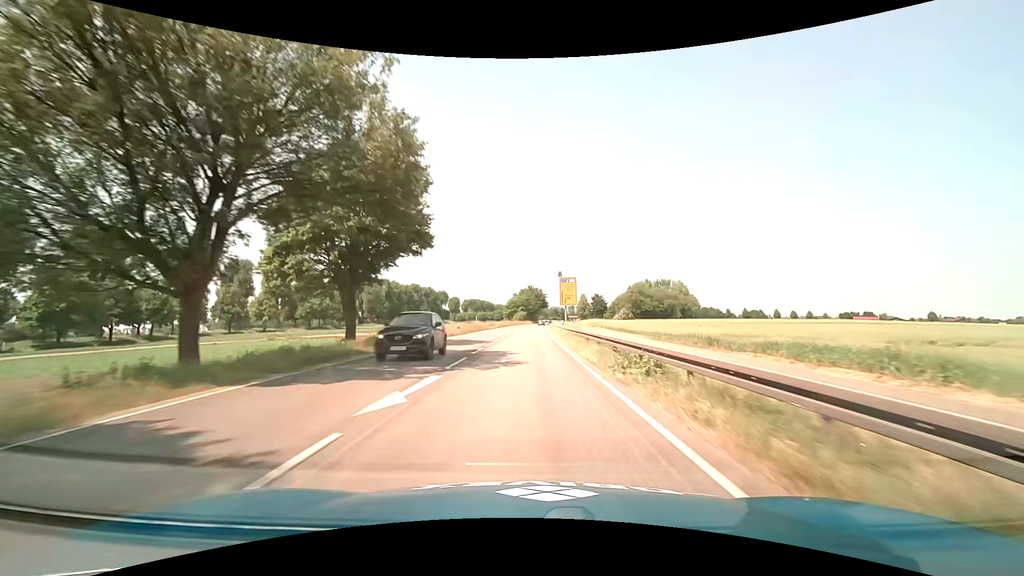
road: primary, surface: asphalt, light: Day
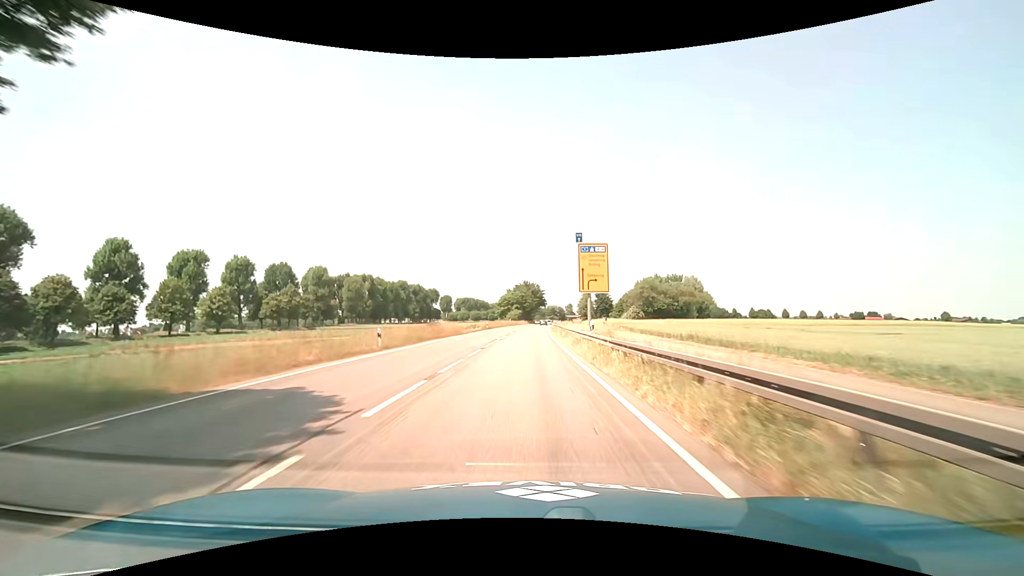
(+0.3, +24.8) m; +1°
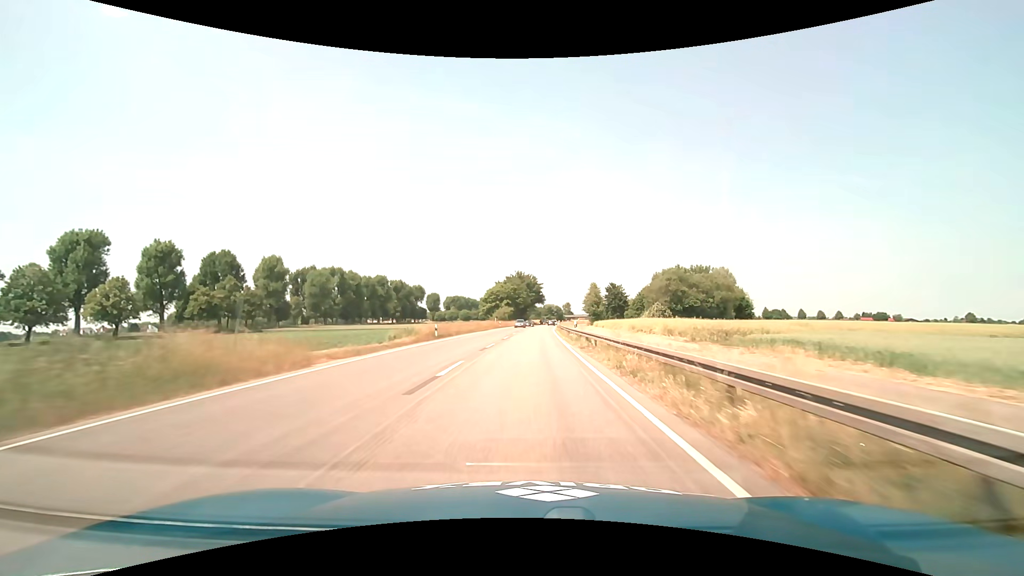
(+0.1, +37.1) m; 0°
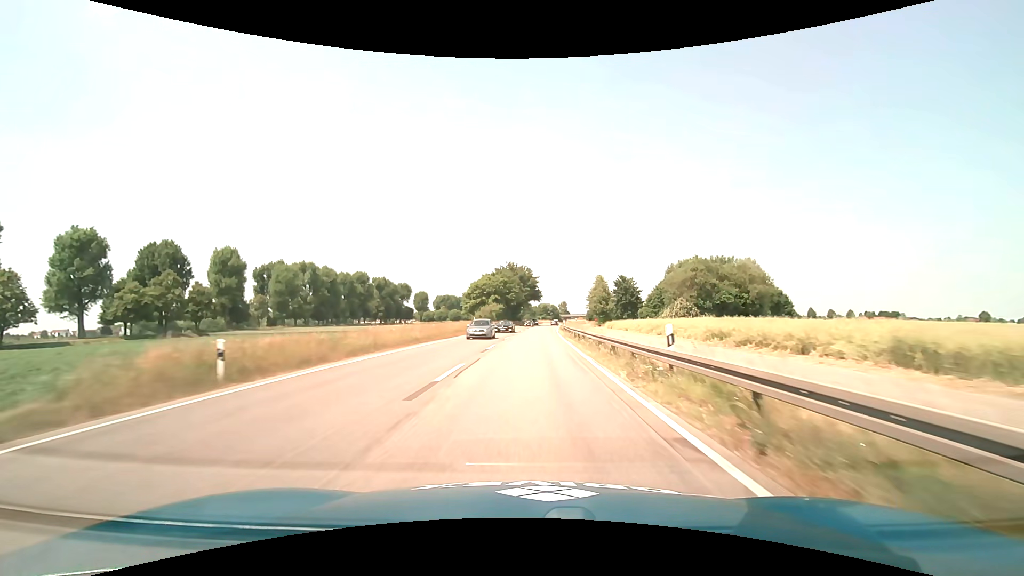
(+0.1, +24.7) m; +1°
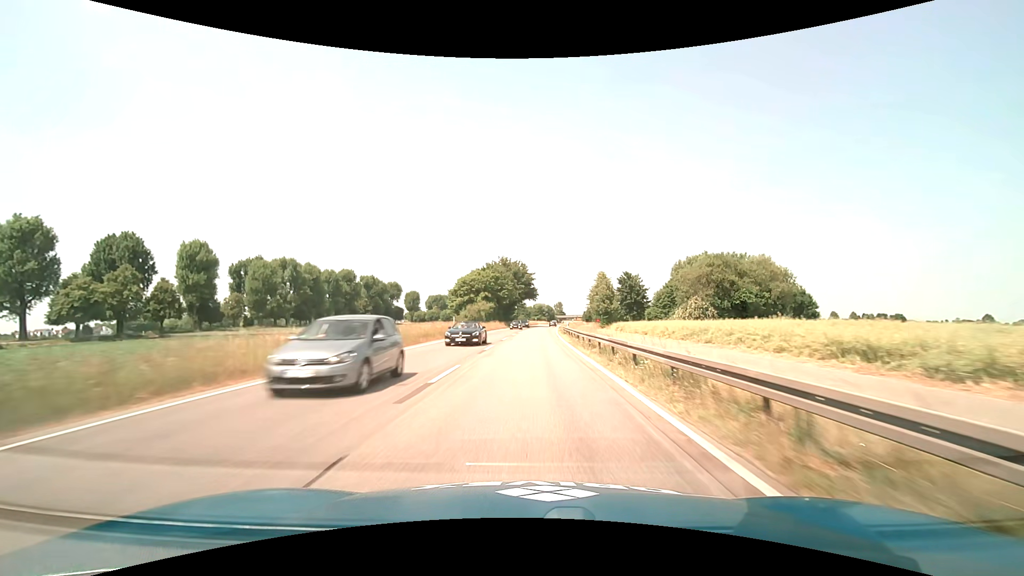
(+0.1, +12.4) m; +1°
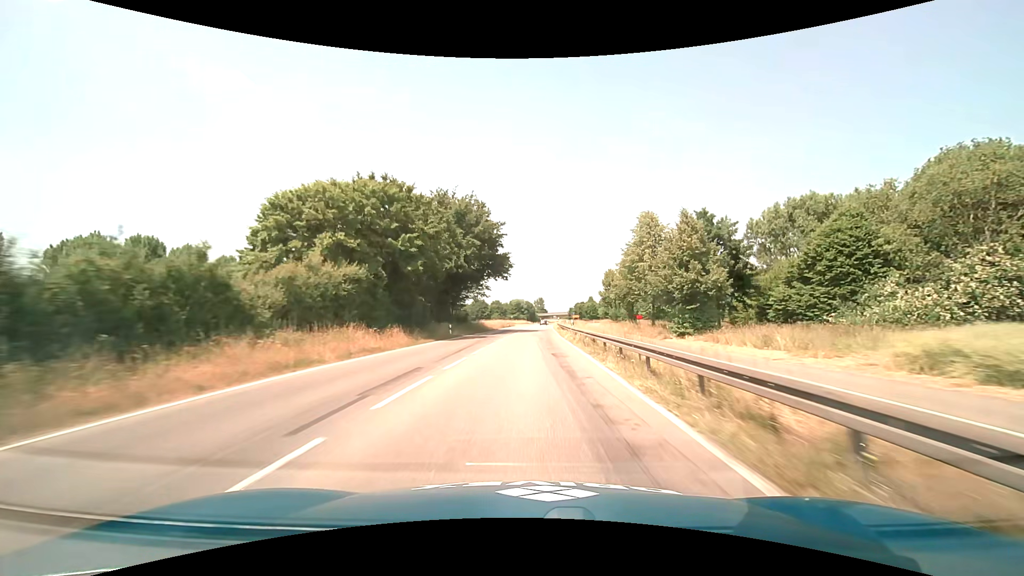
(+1.6, +62.3) m; +3°
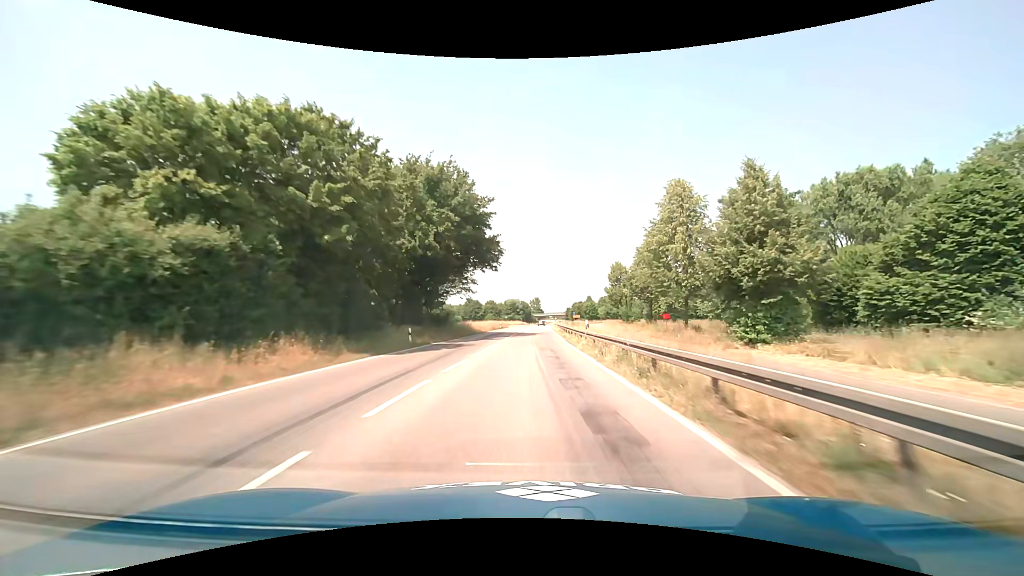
(+0.1, +12.5) m; +1°
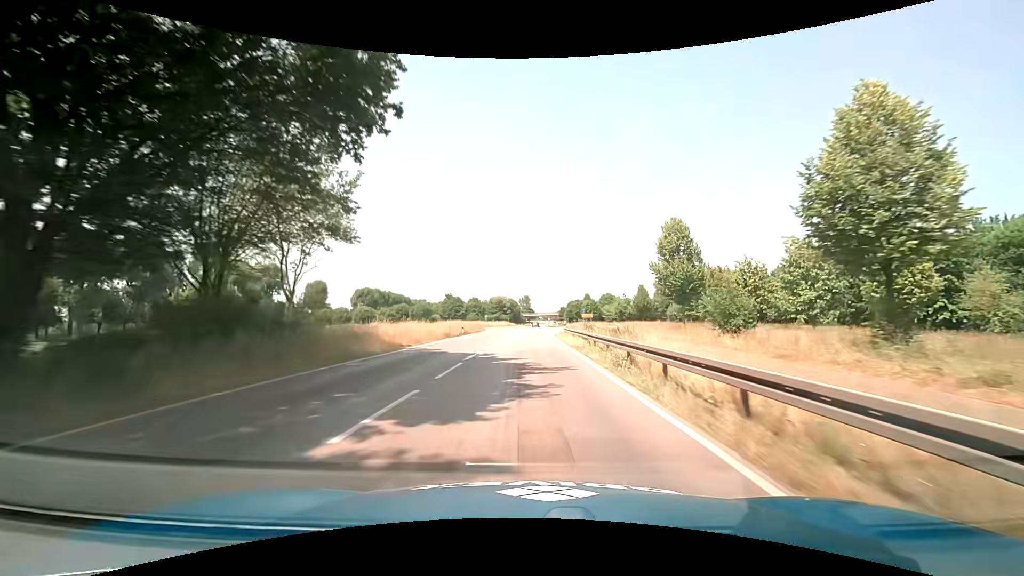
(+0.4, +37.4) m; +1°
(0, +10) (0, +20) (0, +30) (0, +40) (0, +50) (0, +60) (+1, +70) (+1, +80) (+1, +90) (+1, +100) m
